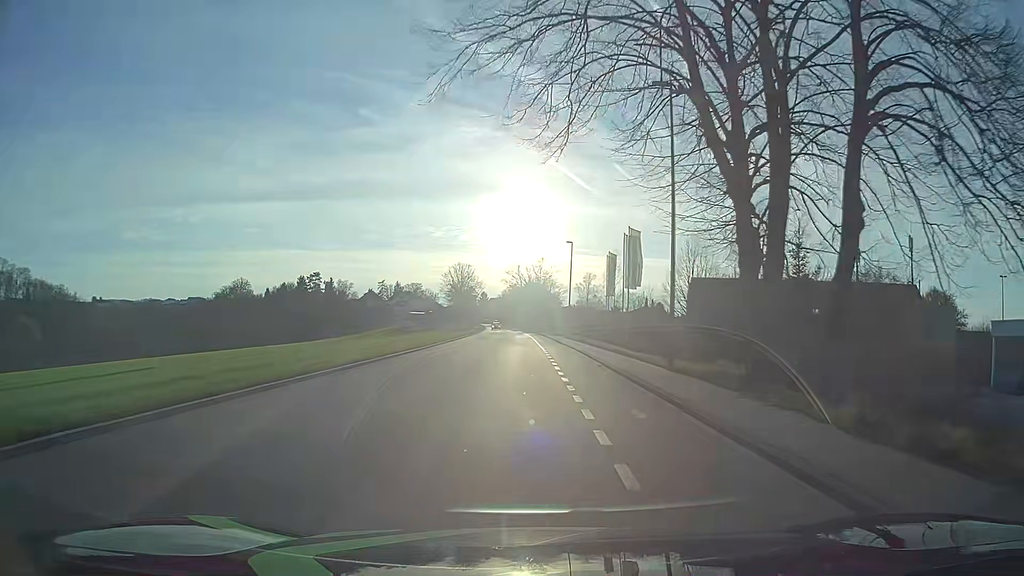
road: tertiary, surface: asphalt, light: Day
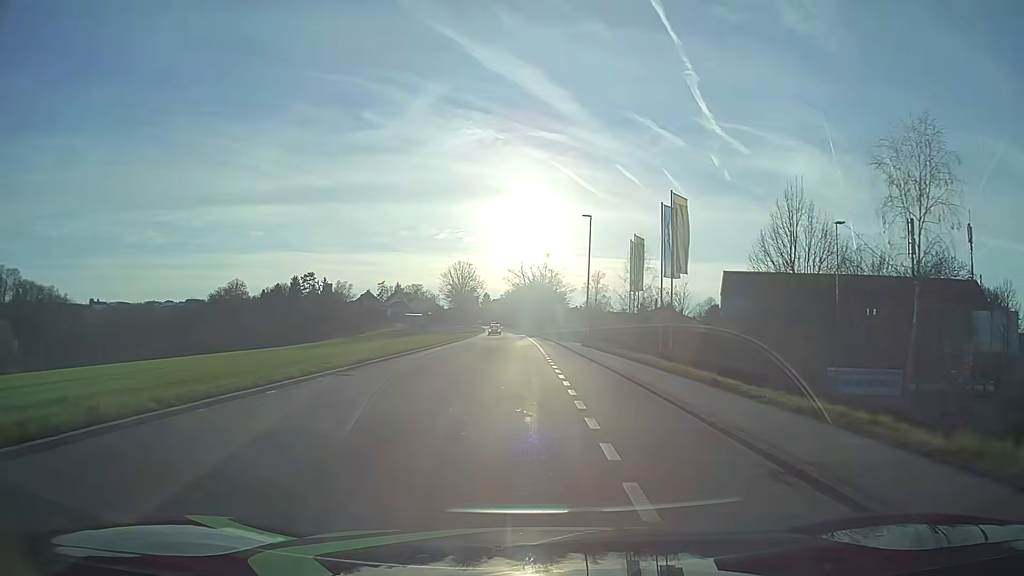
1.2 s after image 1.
(-0.1, +15.0) m; 0°
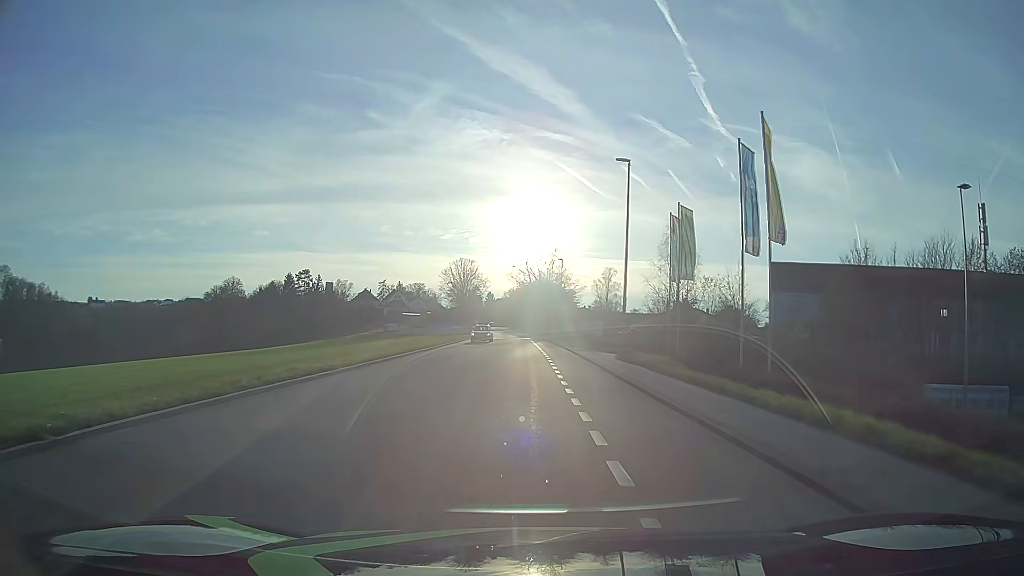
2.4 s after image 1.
(-0.1, +15.1) m; -1°
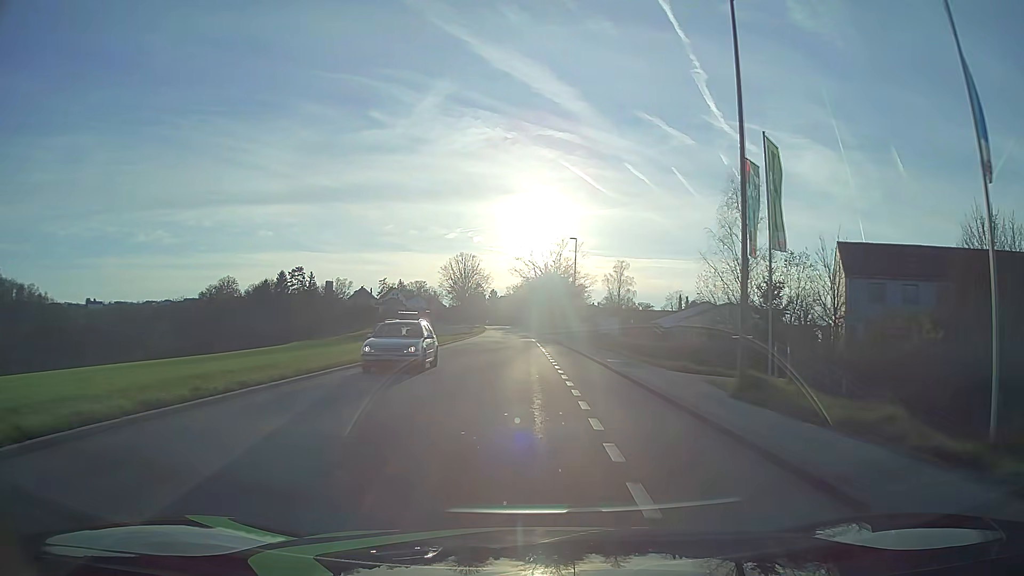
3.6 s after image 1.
(-0.1, +15.1) m; 0°
(0, +10) (0, +20) (0, +30) (0, +40) (-1, +50) (-1, +60) (-1, +70) (-2, +80) (-2, +90) (-3, +100) m
